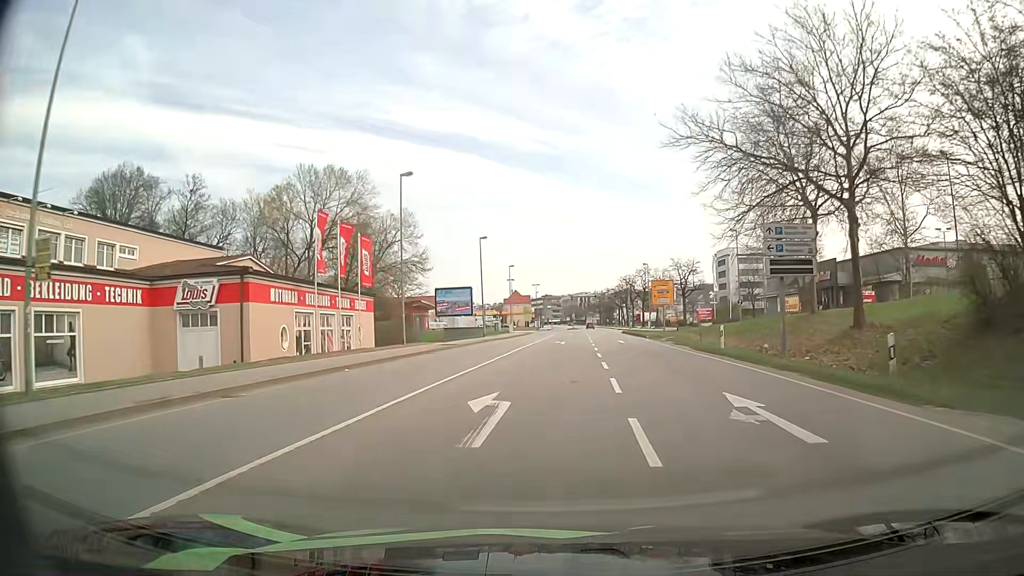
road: primary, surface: asphalt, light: Day
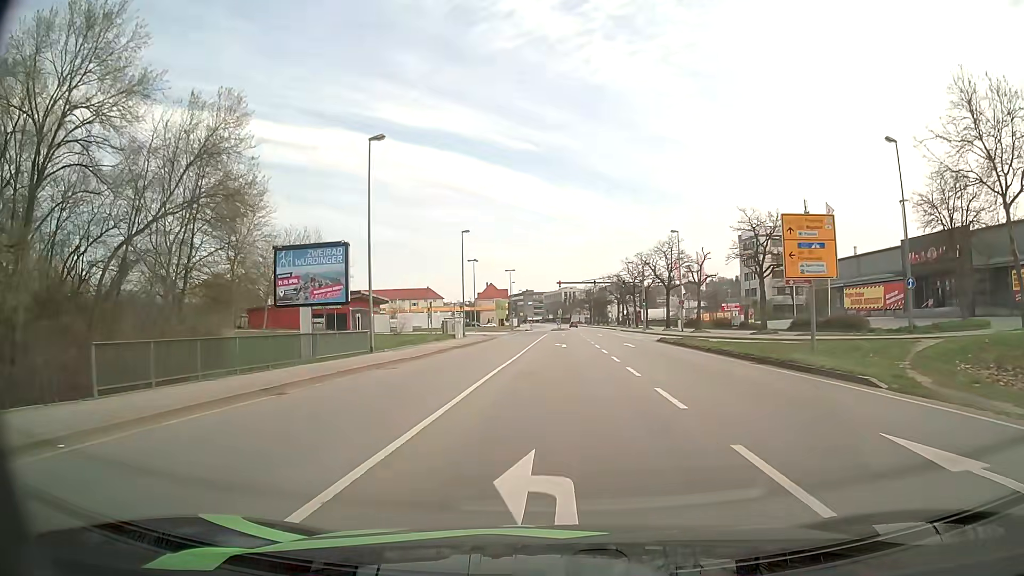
(+0.6, +37.9) m; +2°
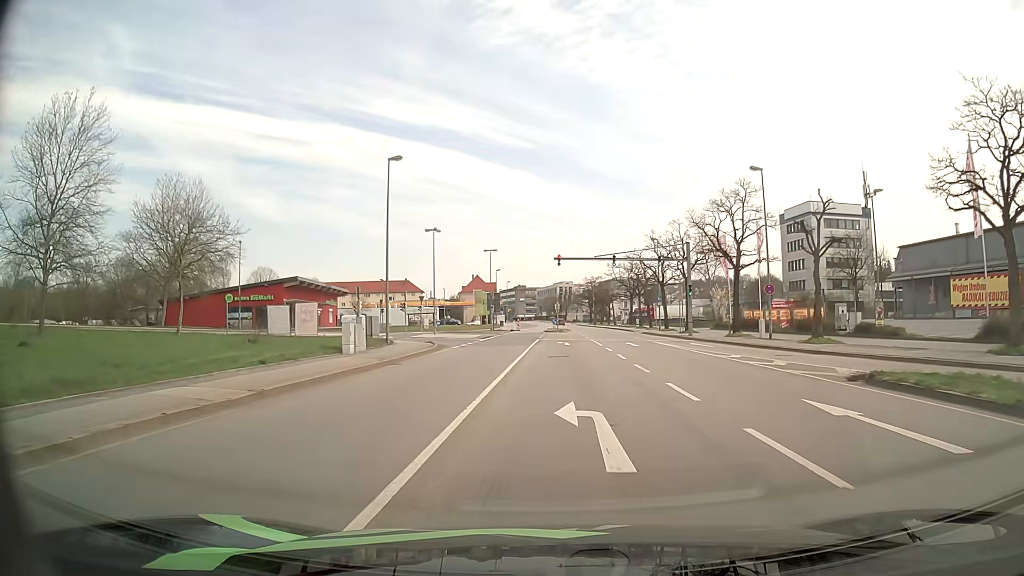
(0.0, +29.0) m; 0°
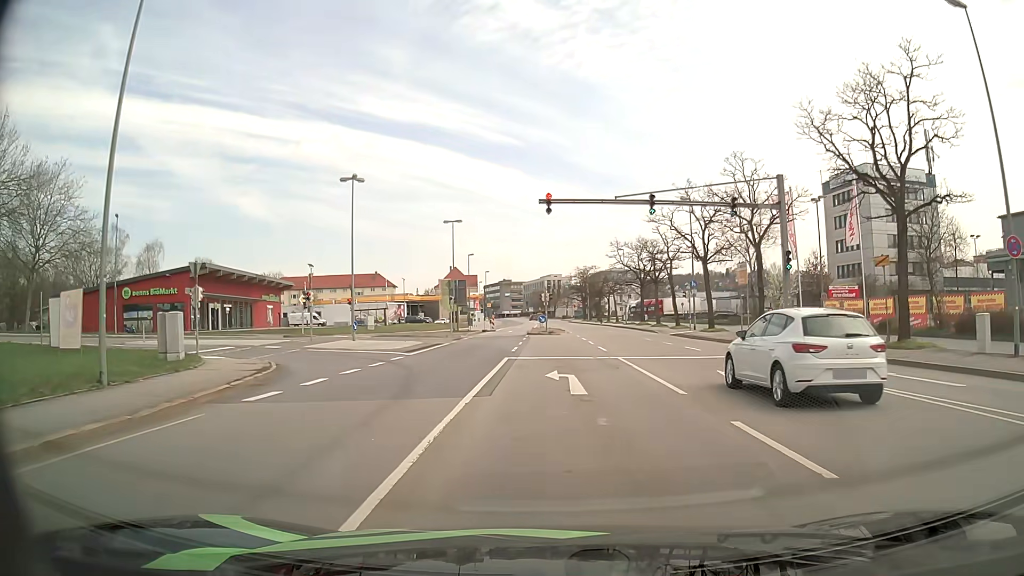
(+0.3, +23.3) m; +1°
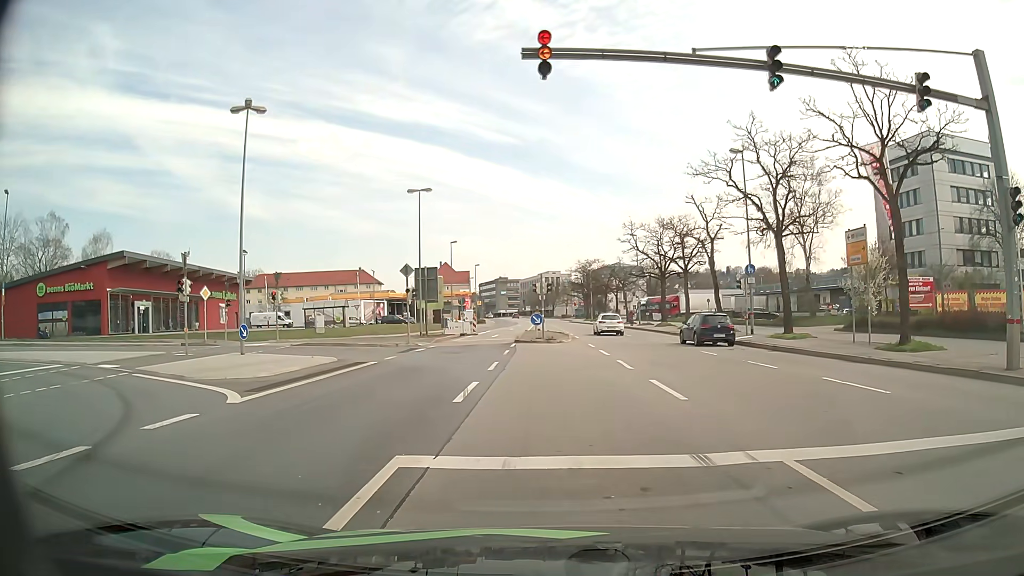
(+0.1, +14.9) m; 0°
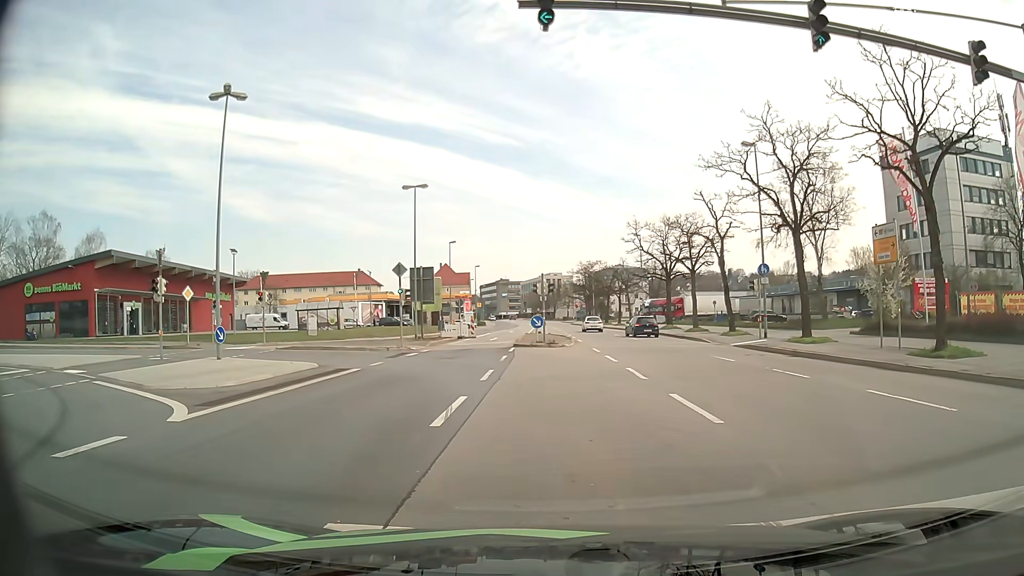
(0.0, +2.1) m; 0°
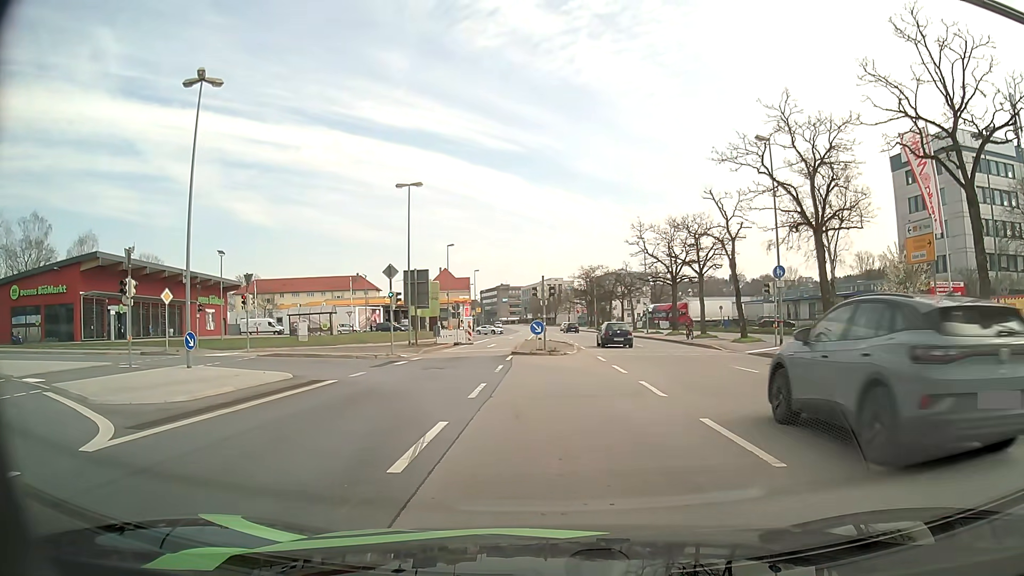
(0.0, +2.3) m; 0°
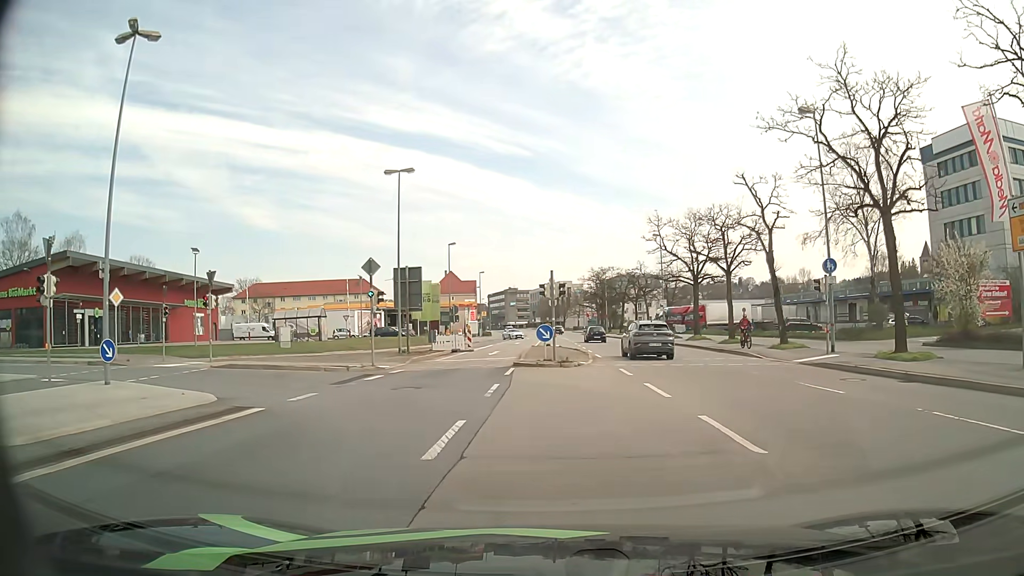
(0.0, +5.6) m; 0°
(-1, +10) (-7, +18) (-16, +21) (-26, +20) (-35, +15) (-43, +9) (-50, +3) (-56, -5) (-62, -13) (-66, -23) m
